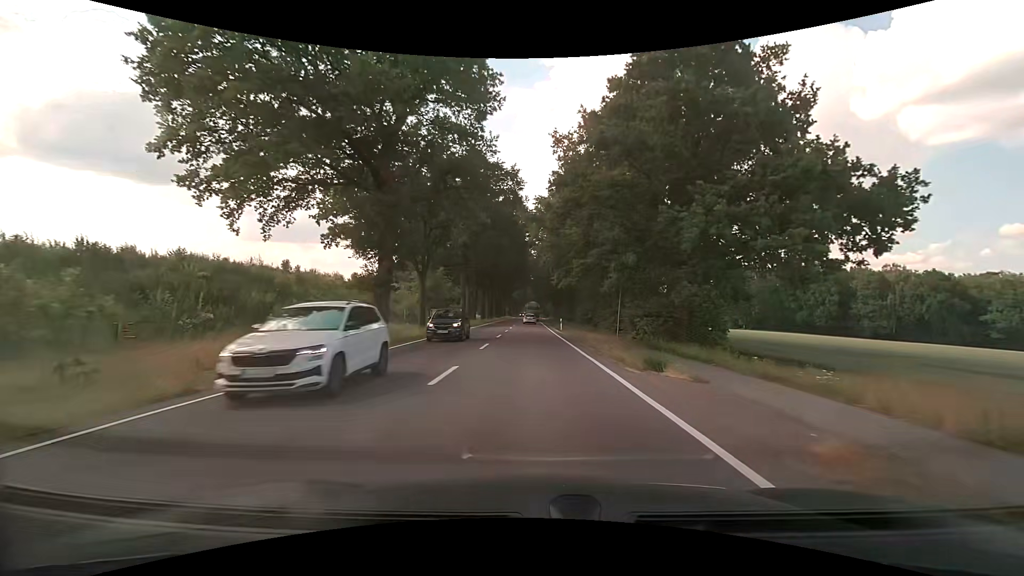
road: primary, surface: asphalt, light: Day
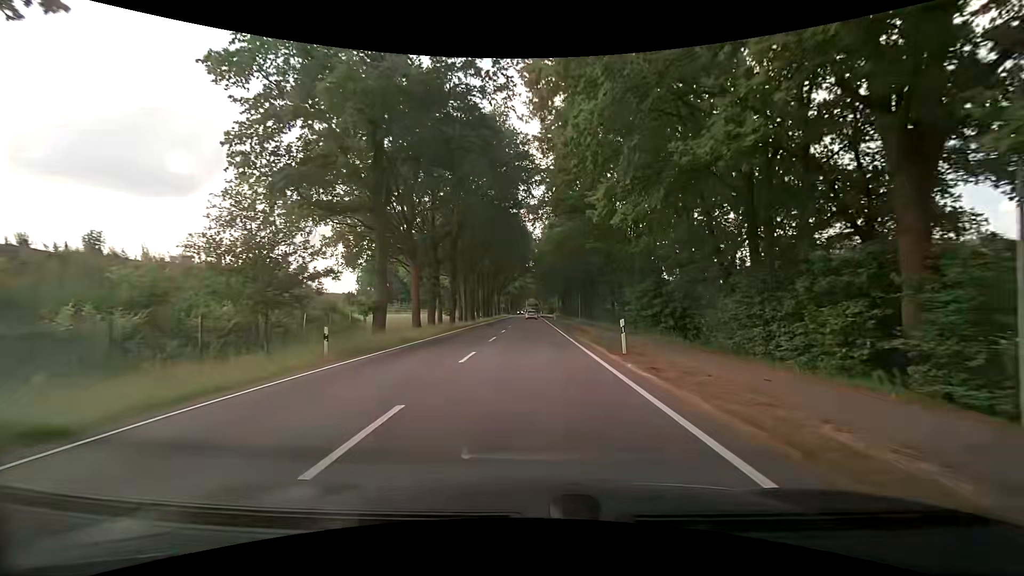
(-0.2, +33.0) m; 0°
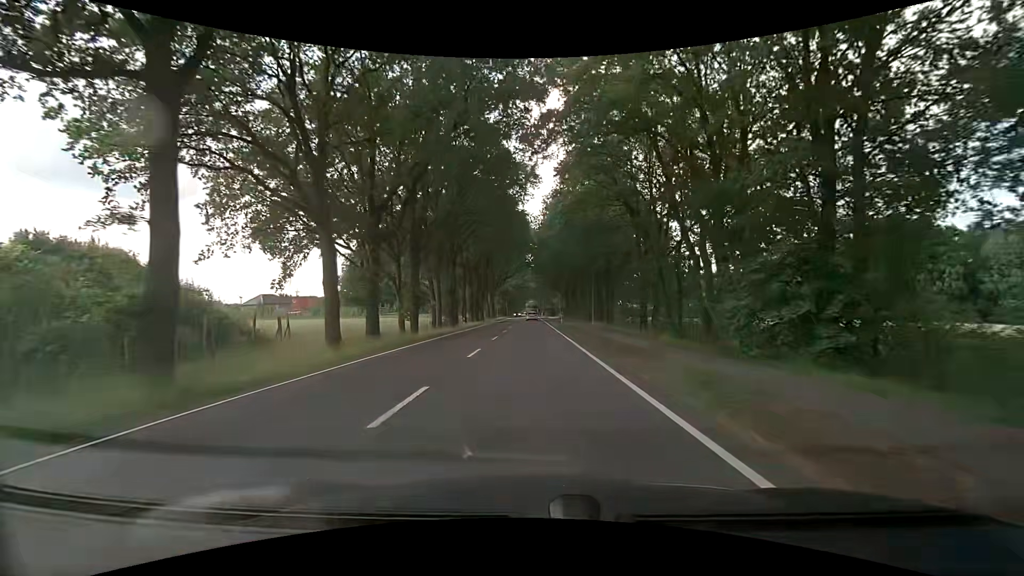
(0.0, +16.1) m; 0°
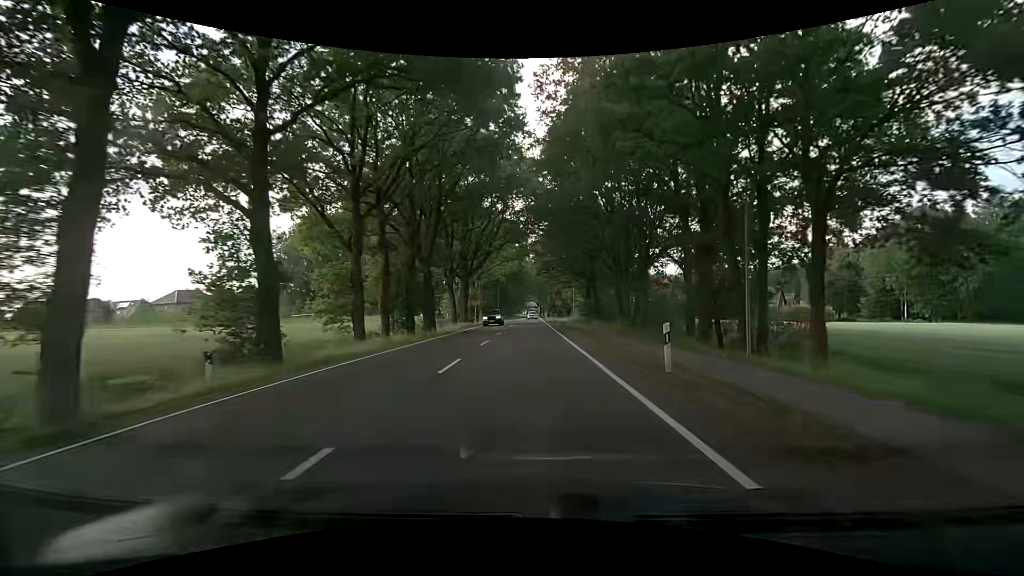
(0.0, +40.2) m; +1°
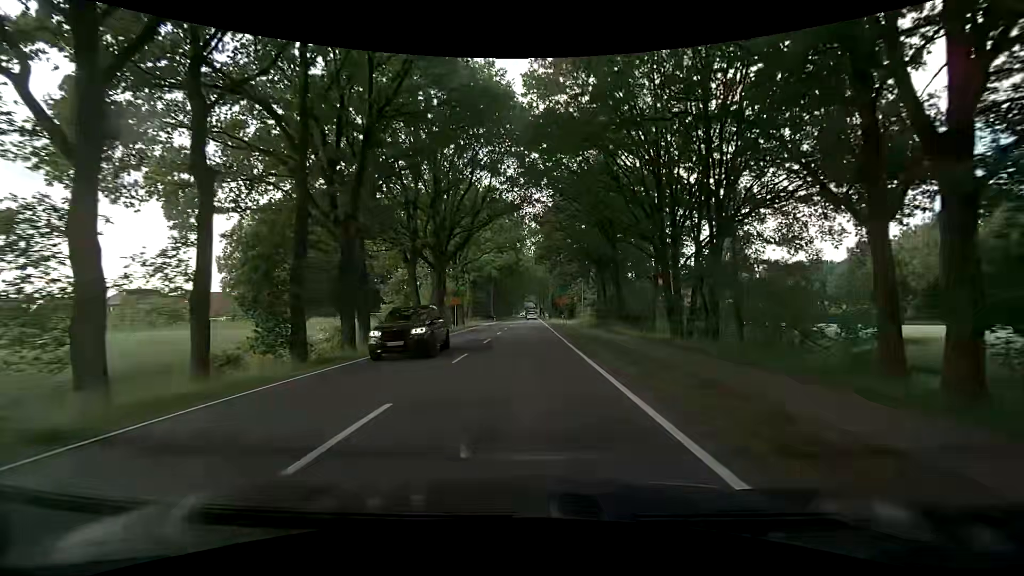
(-0.4, +15.7) m; -2°
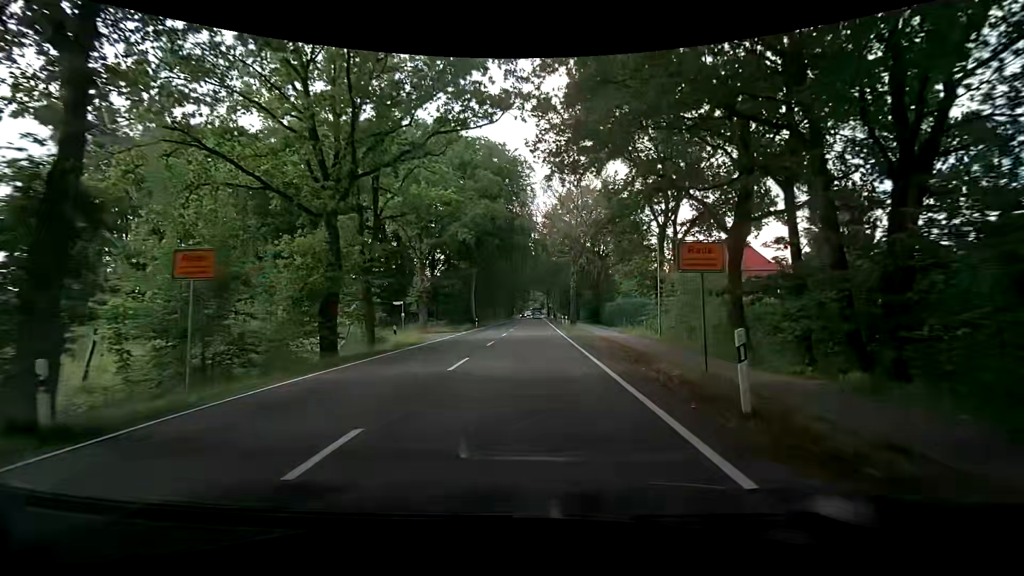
(+0.2, +37.8) m; 0°
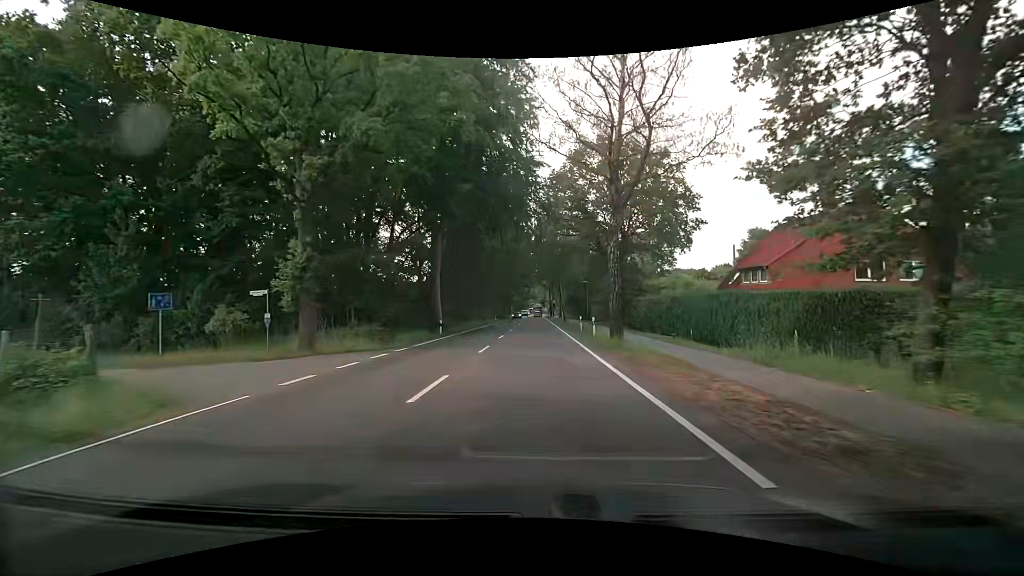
(0.0, +22.3) m; 0°
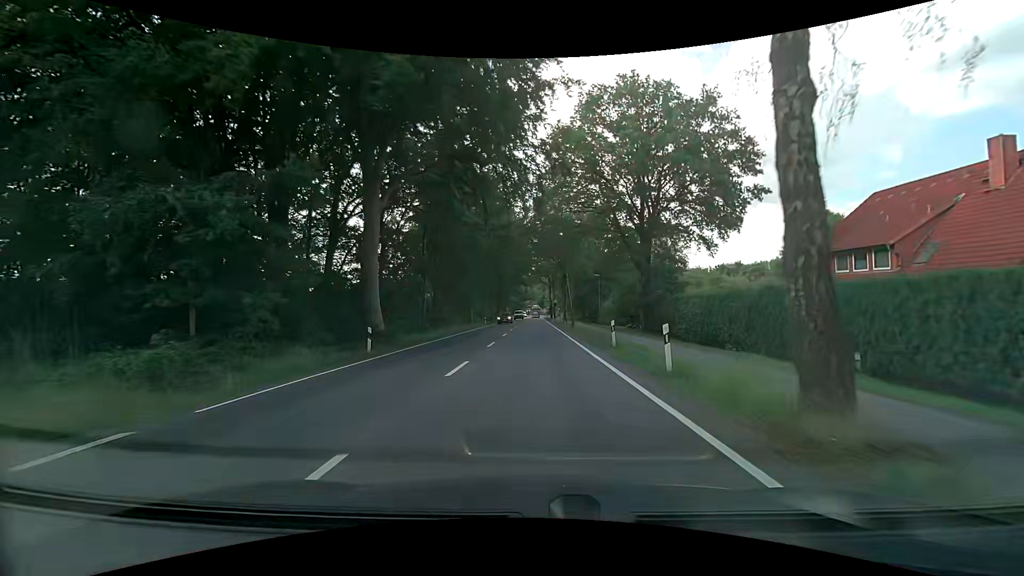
(+0.1, +15.0) m; +1°
(0, +10) (0, +20) (0, +30) (0, +40) (0, +50) (0, +60) (0, +70) (0, +80) (0, +90) (0, +100) m
